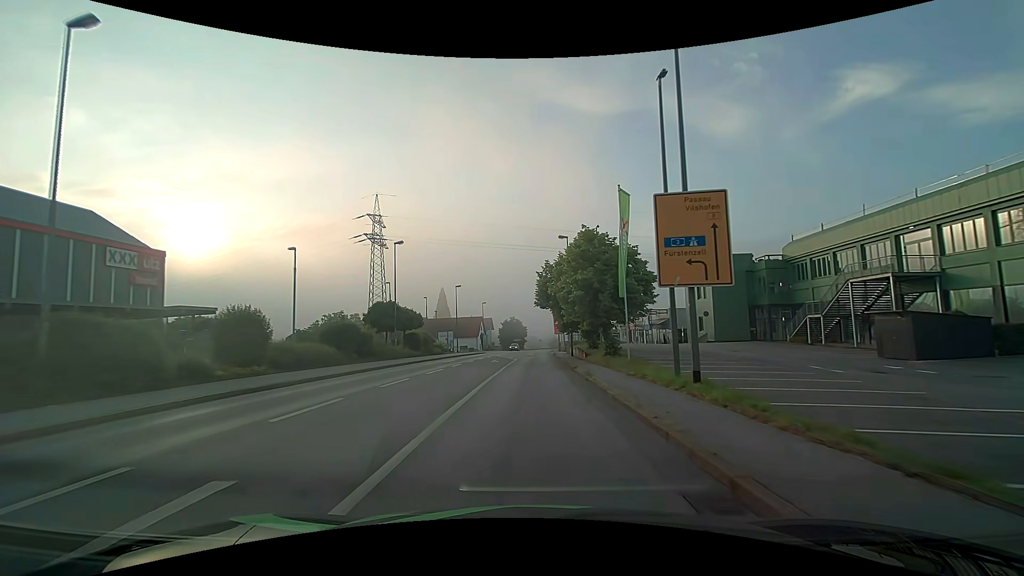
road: tertiary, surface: asphalt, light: Day
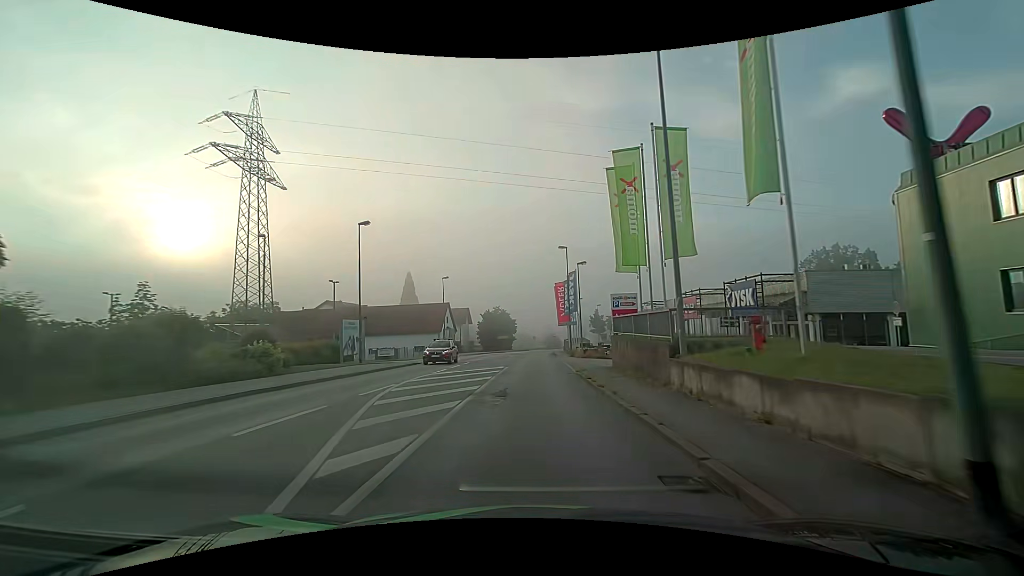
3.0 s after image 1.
(+0.1, +38.4) m; 0°
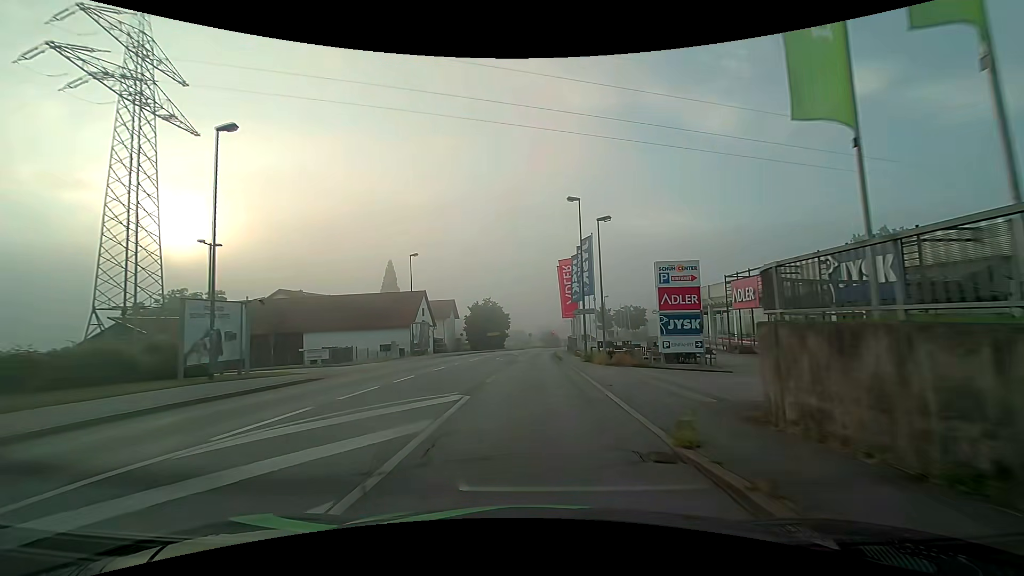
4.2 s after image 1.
(+0.2, +15.3) m; +1°
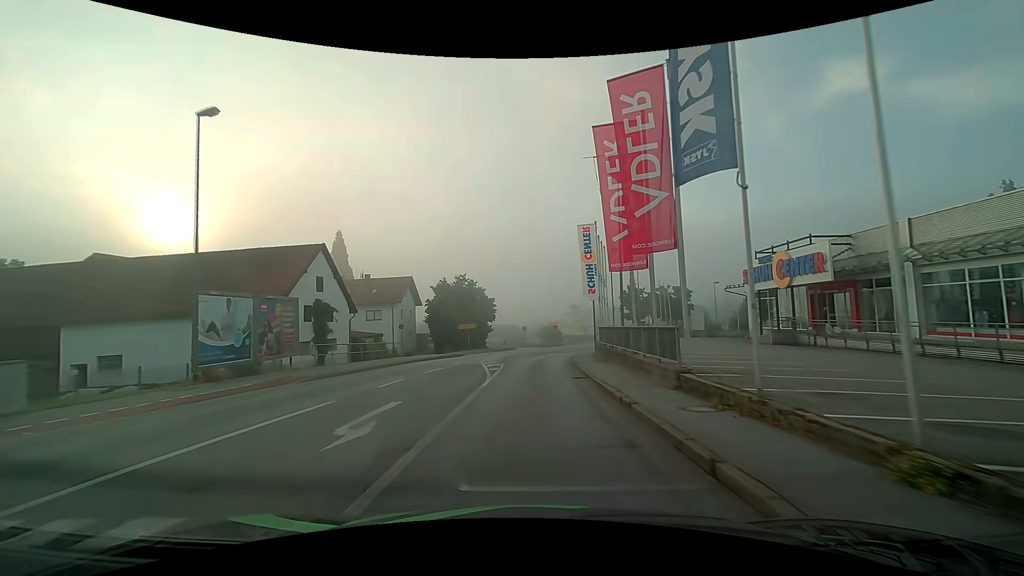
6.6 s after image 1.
(+0.1, +30.7) m; 0°
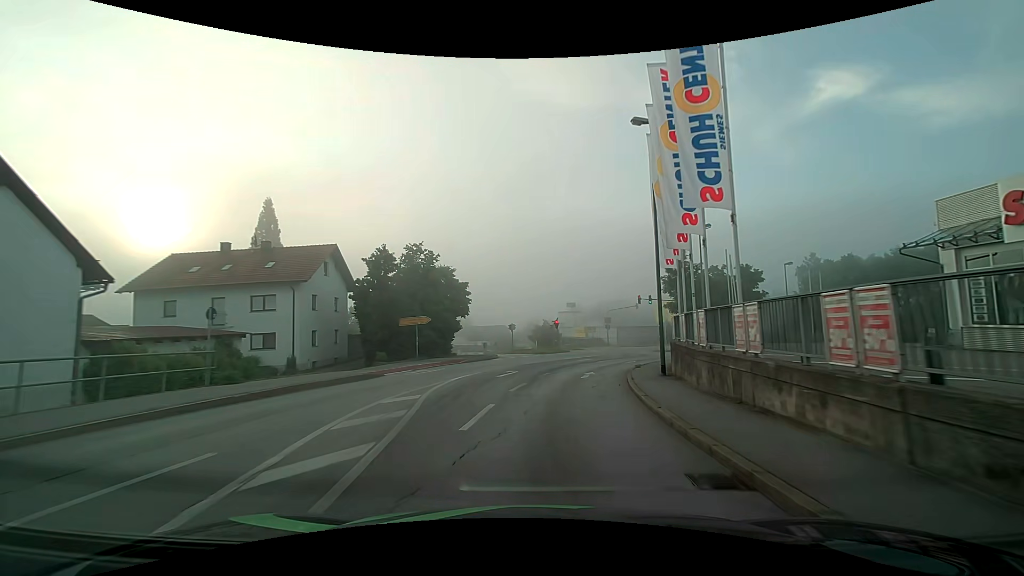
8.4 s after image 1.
(0.0, +23.1) m; +1°
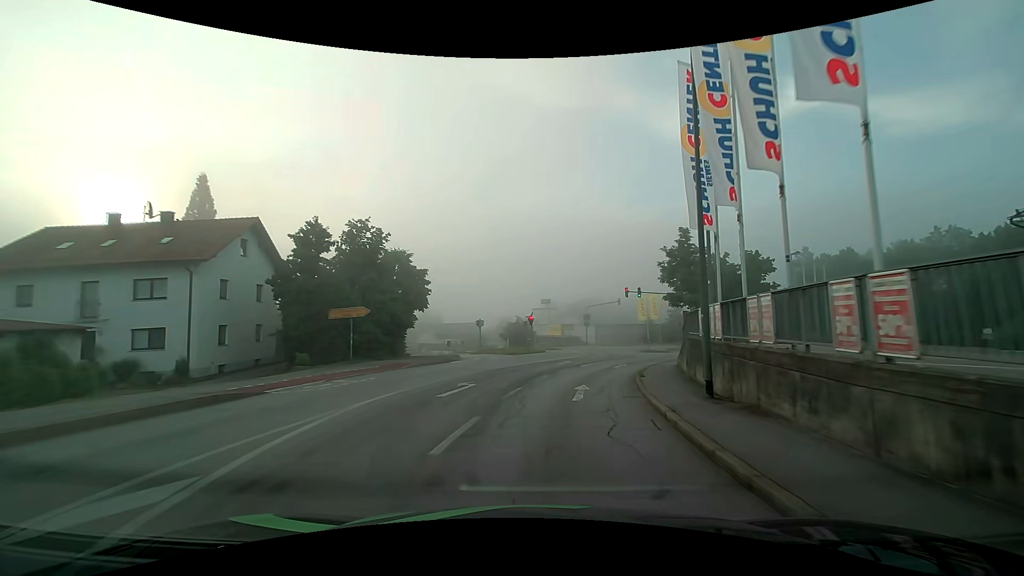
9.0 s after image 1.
(+0.1, +7.6) m; +3°
(0, +10) (+2, +20) (+4, +30) (+7, +39) (+11, +48) (+16, +57) (+22, +65) (+28, +73) (+35, +80) (+43, +86) m
